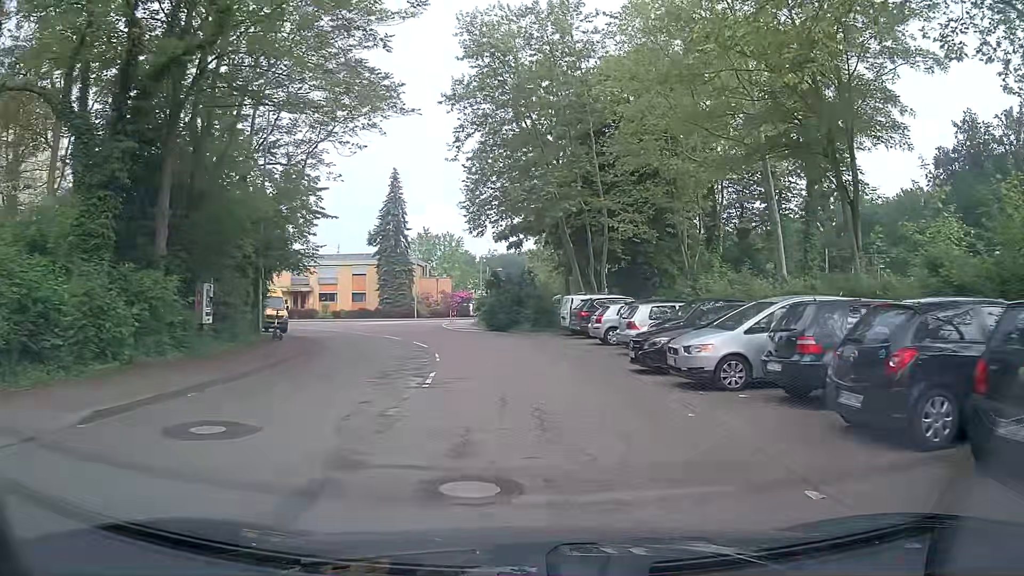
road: residential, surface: asphalt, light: Day
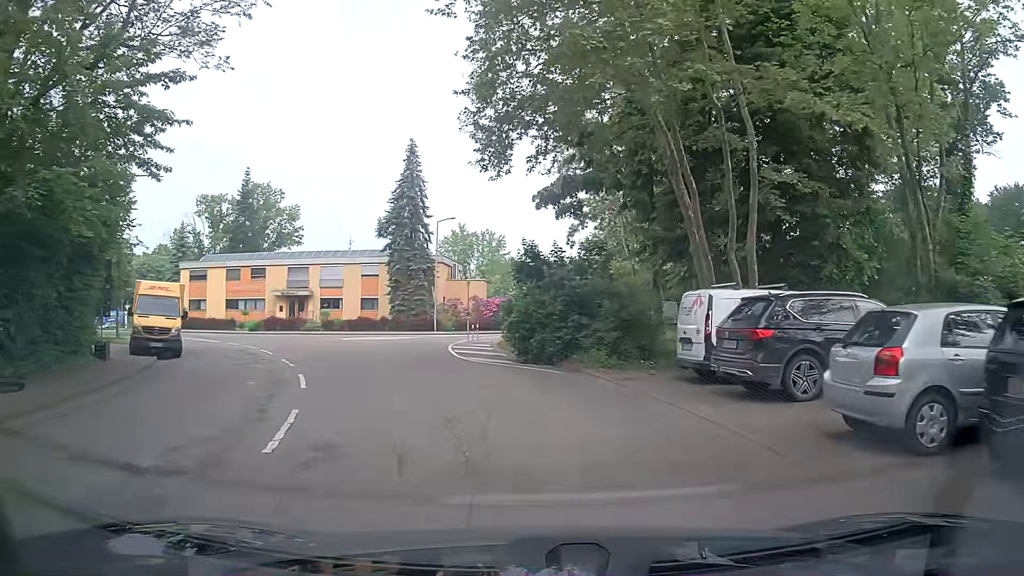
(-0.7, +17.5) m; -5°
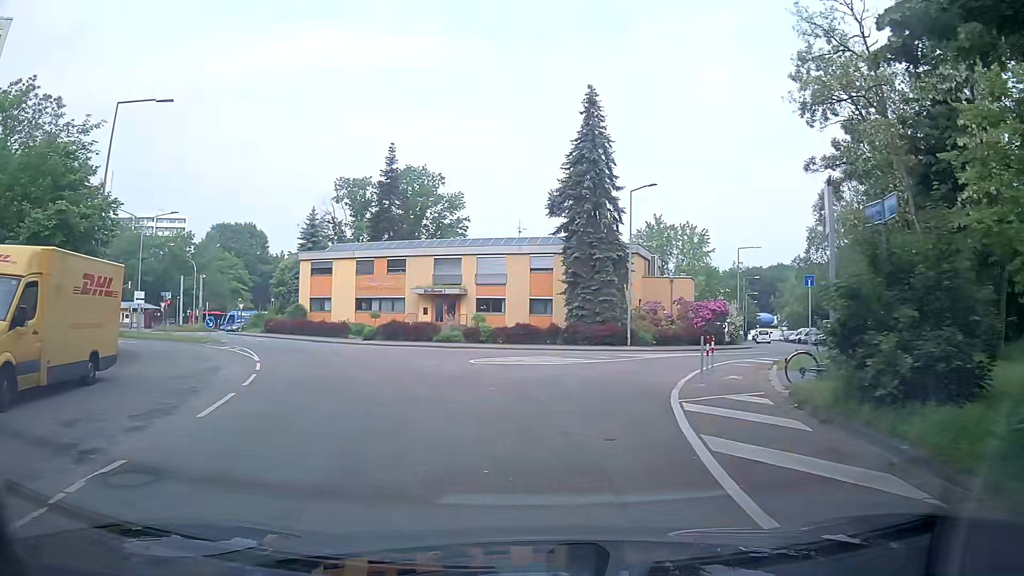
(-2.1, +16.1) m; -18°
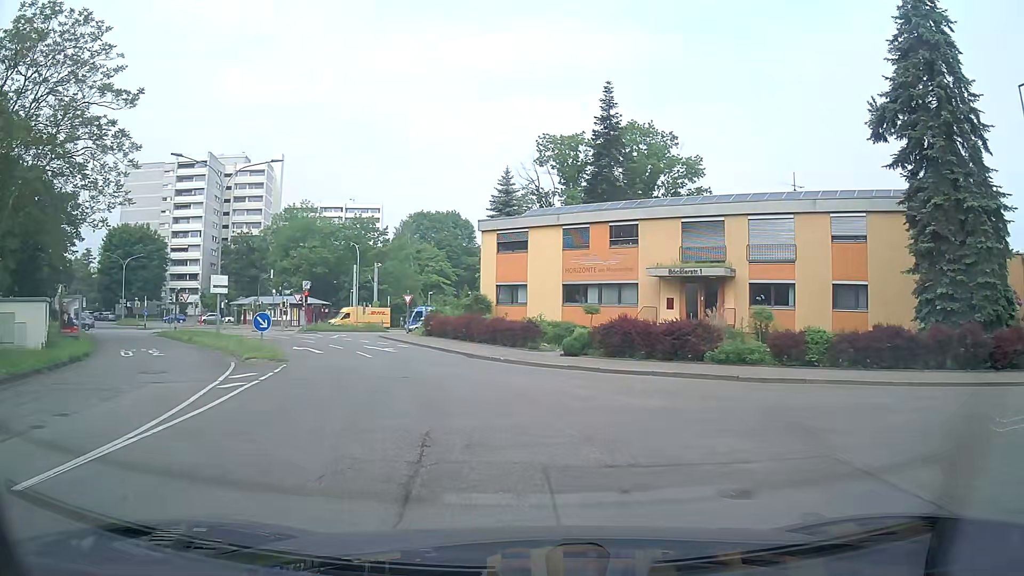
(-2.8, +19.2) m; -17°
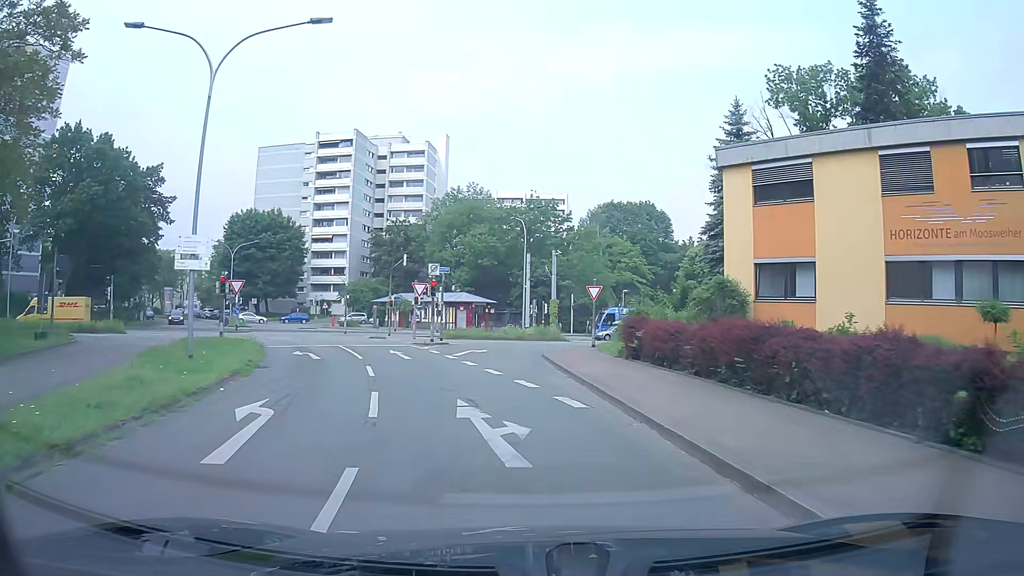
(-2.8, +19.4) m; -16°
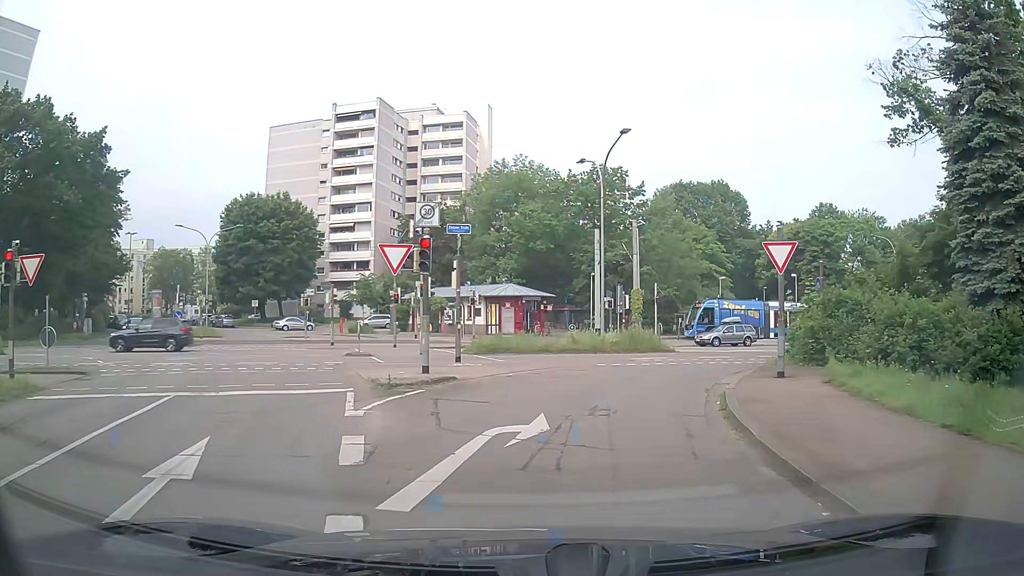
(-1.0, +19.0) m; -4°
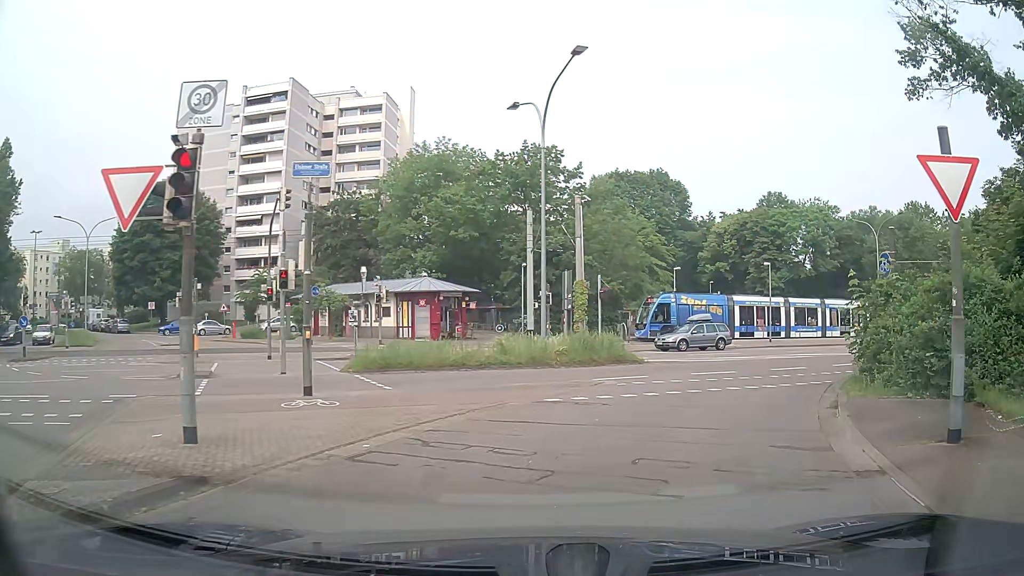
(+0.3, +8.9) m; +7°
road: secondary_link
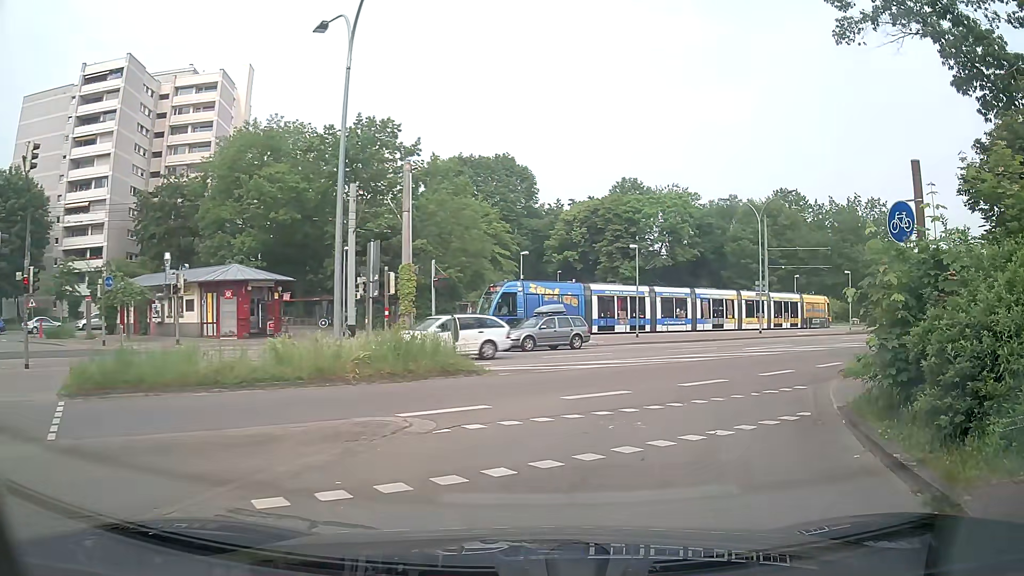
(+0.6, +6.7) m; +11°
